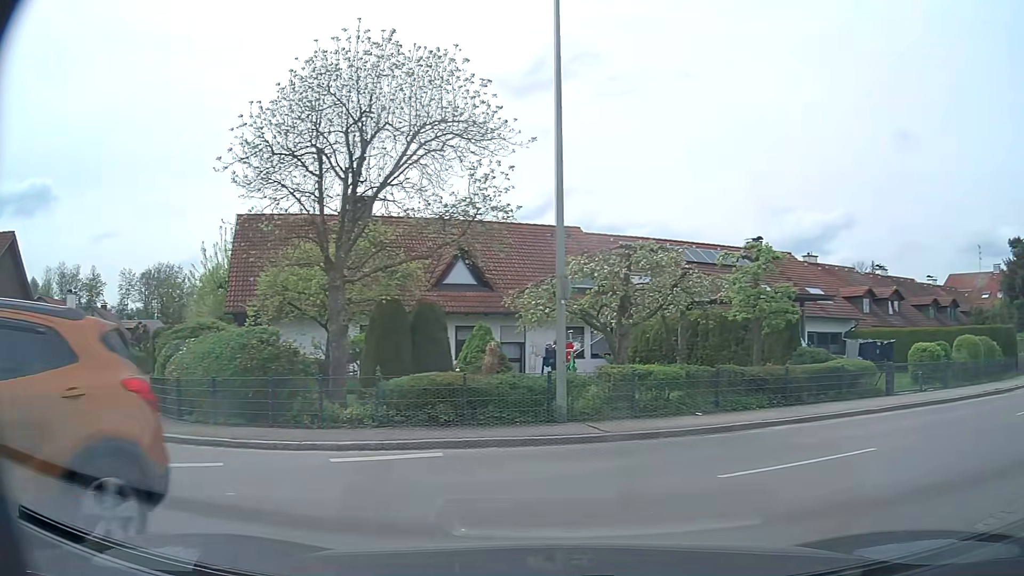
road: residential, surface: asphalt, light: Day
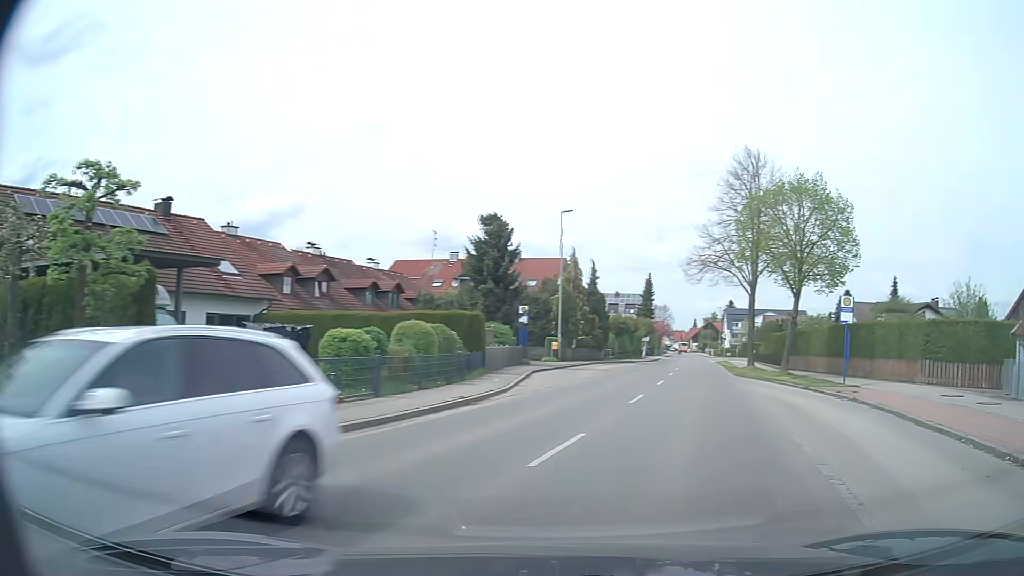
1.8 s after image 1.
(+3.2, +7.1) m; +49°
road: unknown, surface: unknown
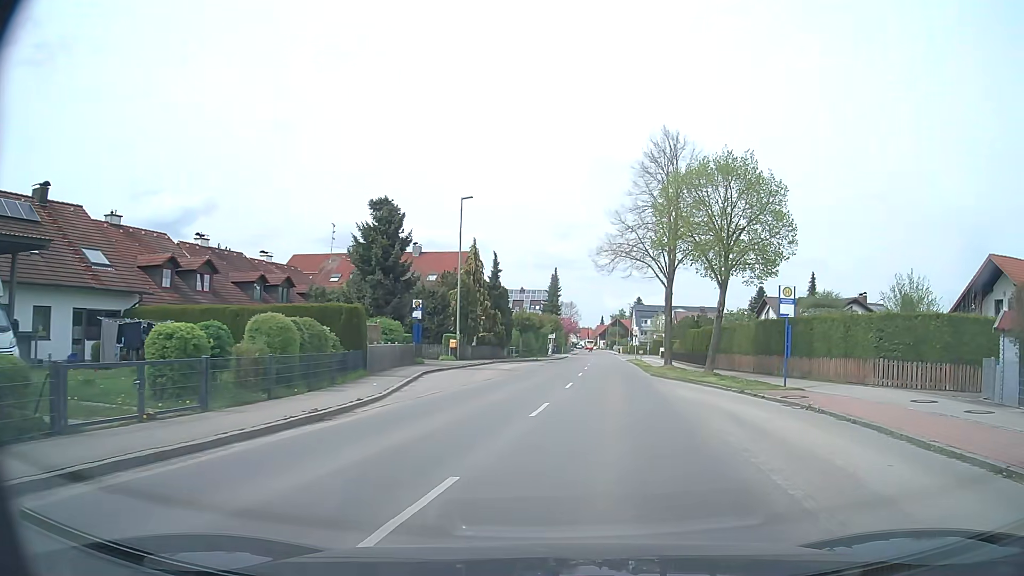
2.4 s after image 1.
(+0.3, +3.8) m; +8°
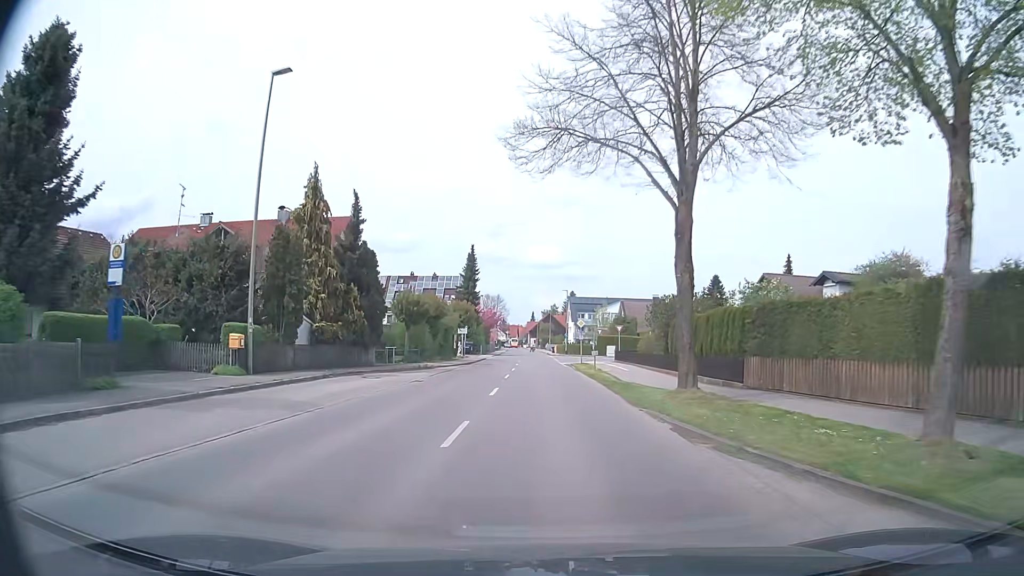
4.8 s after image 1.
(+1.9, +22.7) m; +6°
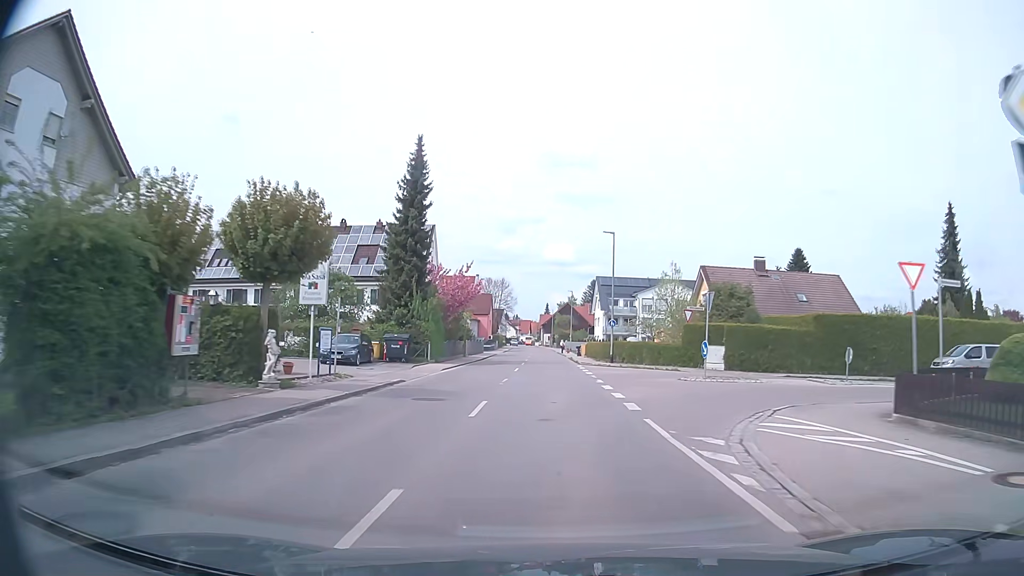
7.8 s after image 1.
(-0.6, +42.3) m; -1°
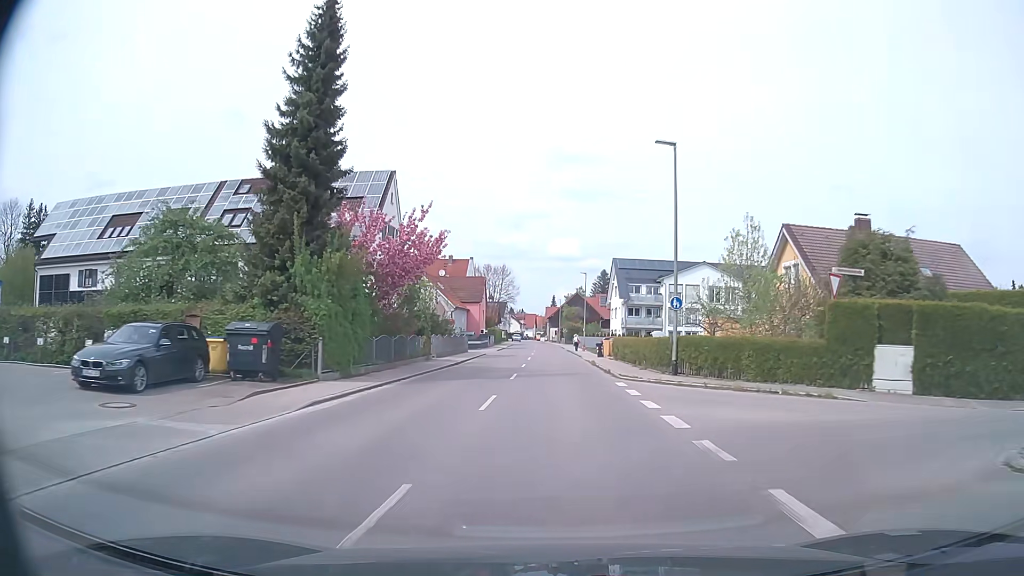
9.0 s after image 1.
(-0.1, +18.1) m; 0°
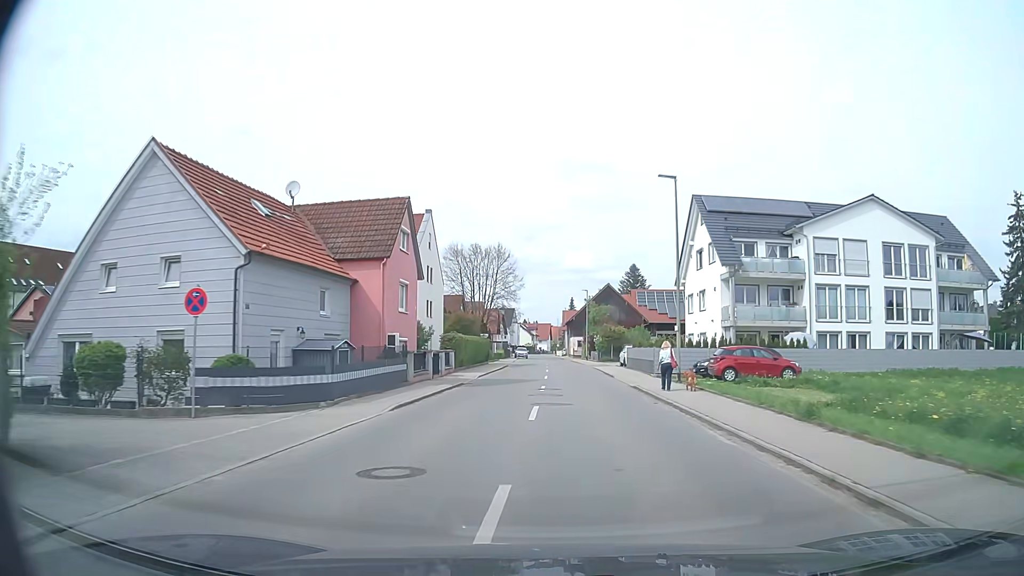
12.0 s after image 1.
(-0.6, +44.4) m; -2°
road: tertiary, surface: asphalt
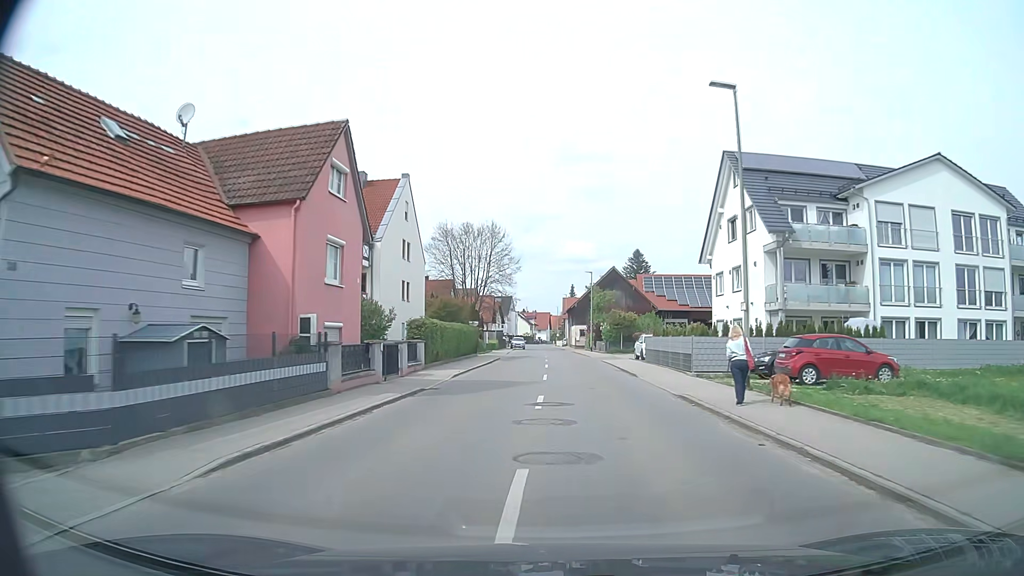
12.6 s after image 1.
(+0.1, +8.8) m; 0°
(0, +10) (0, +20) (0, +30) (+1, +40) (+1, +50) (+1, +60) (+1, +70) (0, +80) (0, +90) (0, +100) m
